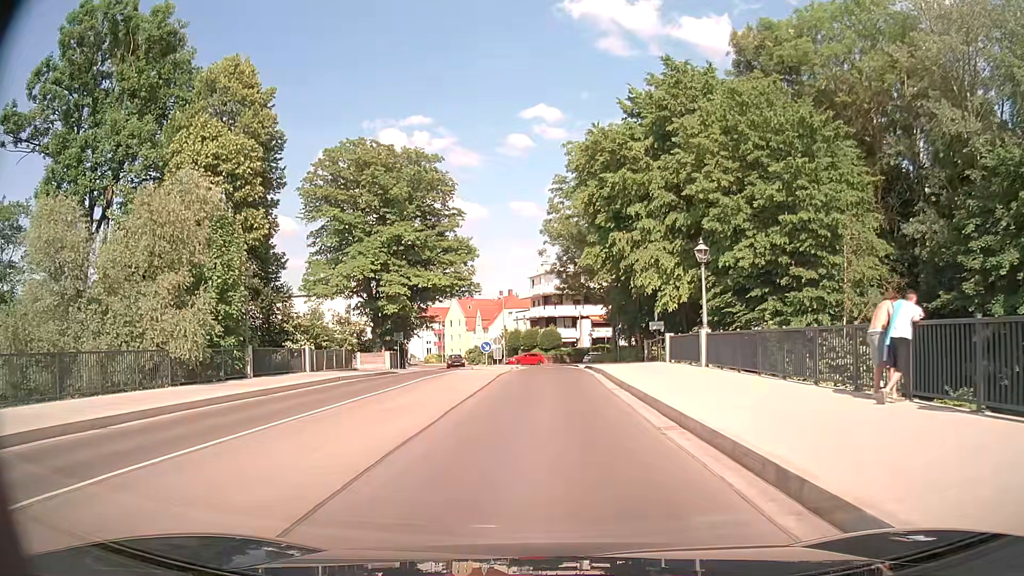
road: tertiary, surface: asphalt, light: Day
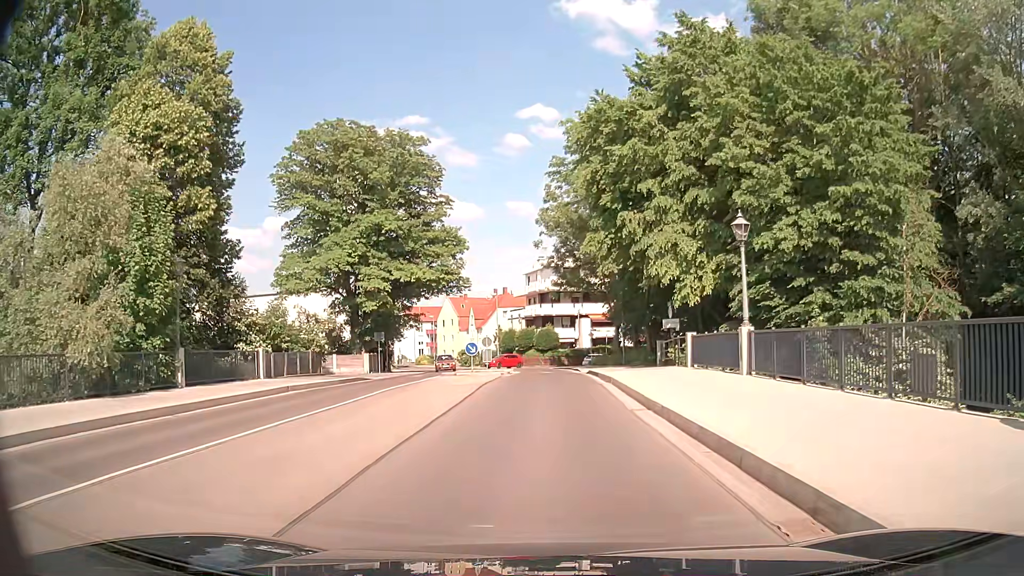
(0.0, +5.5) m; 0°
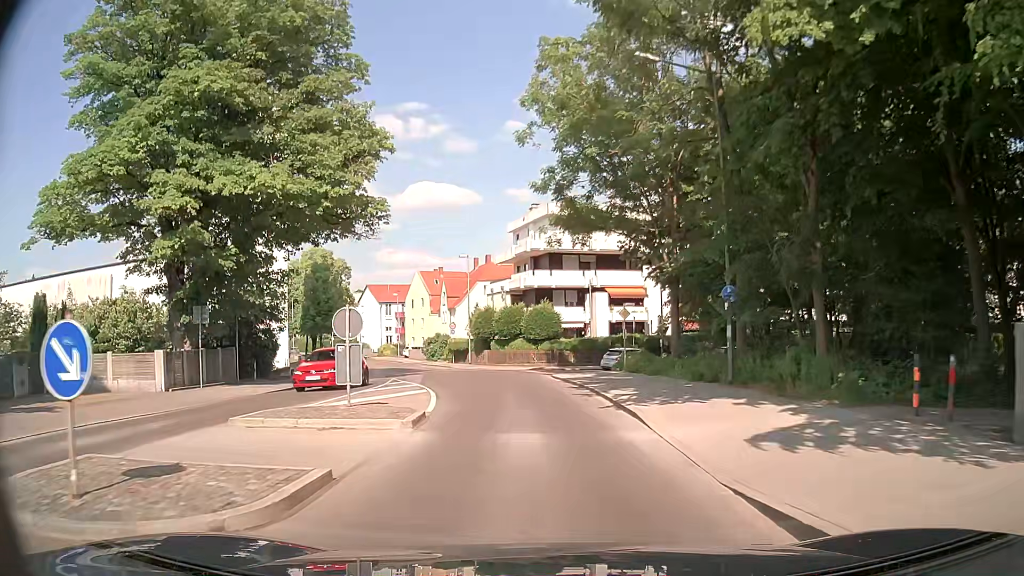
(+0.2, +27.1) m; 0°
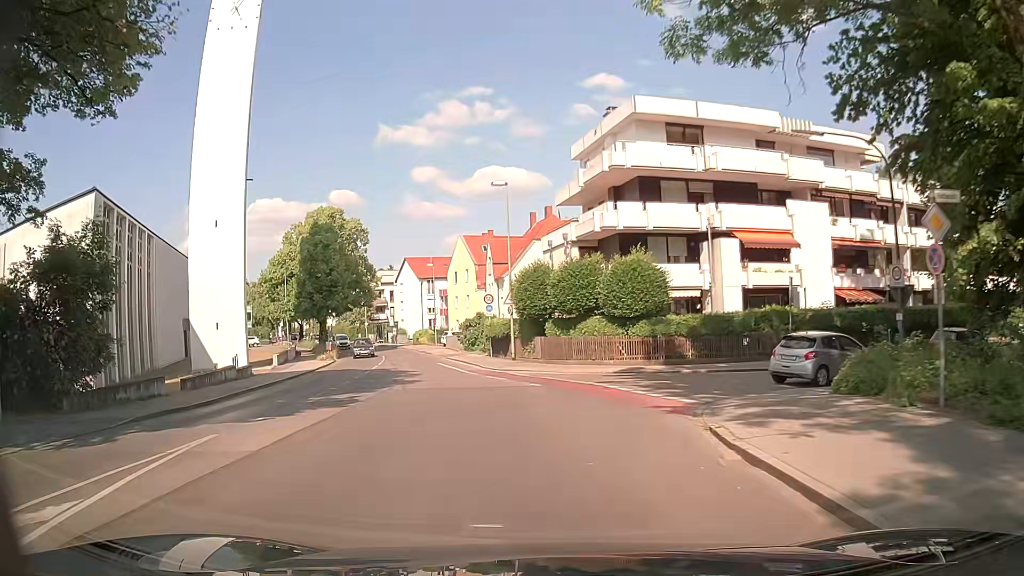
(-0.6, +21.7) m; -6°
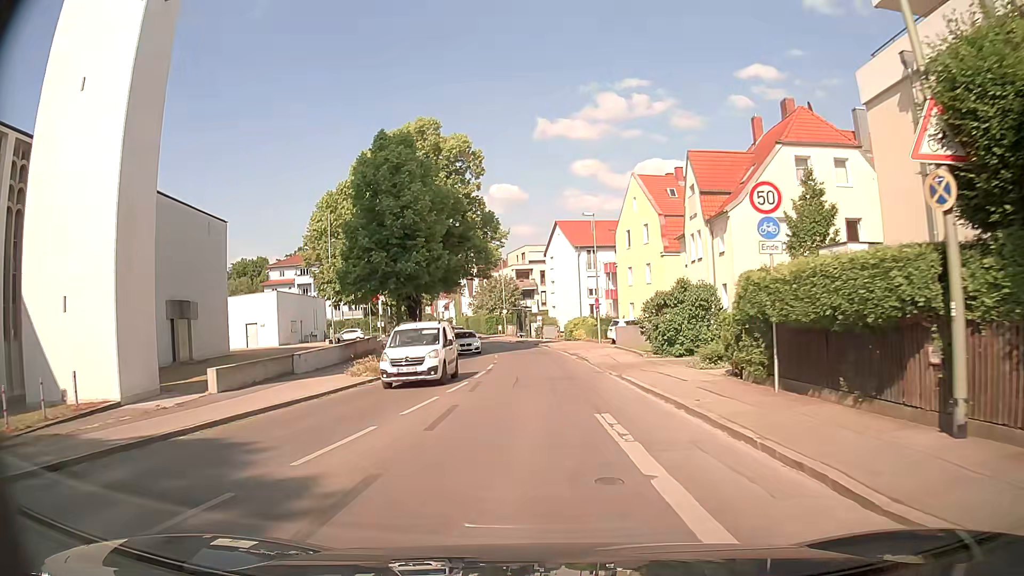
(-3.8, +26.7) m; -14°
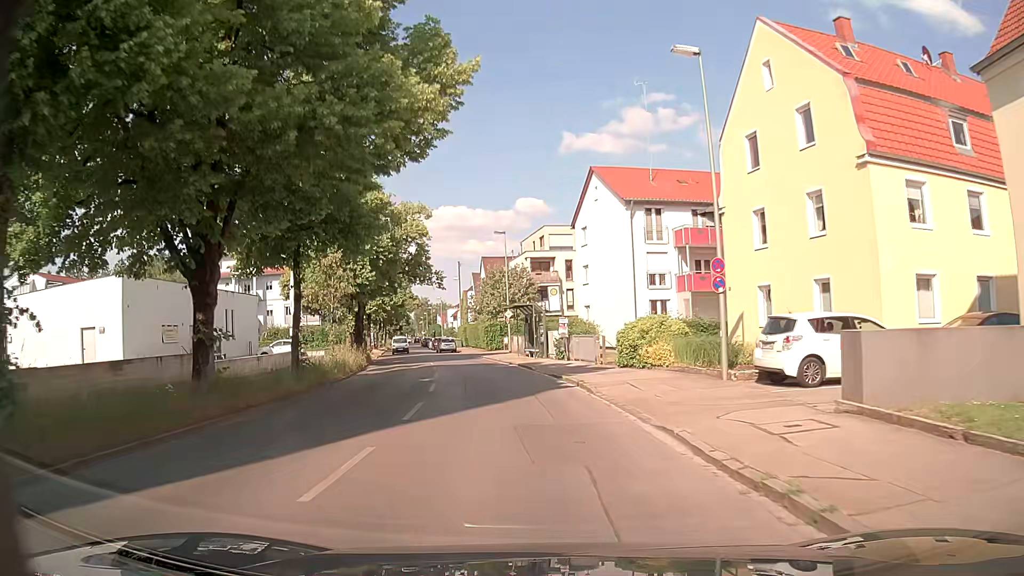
(-0.5, +28.7) m; -2°
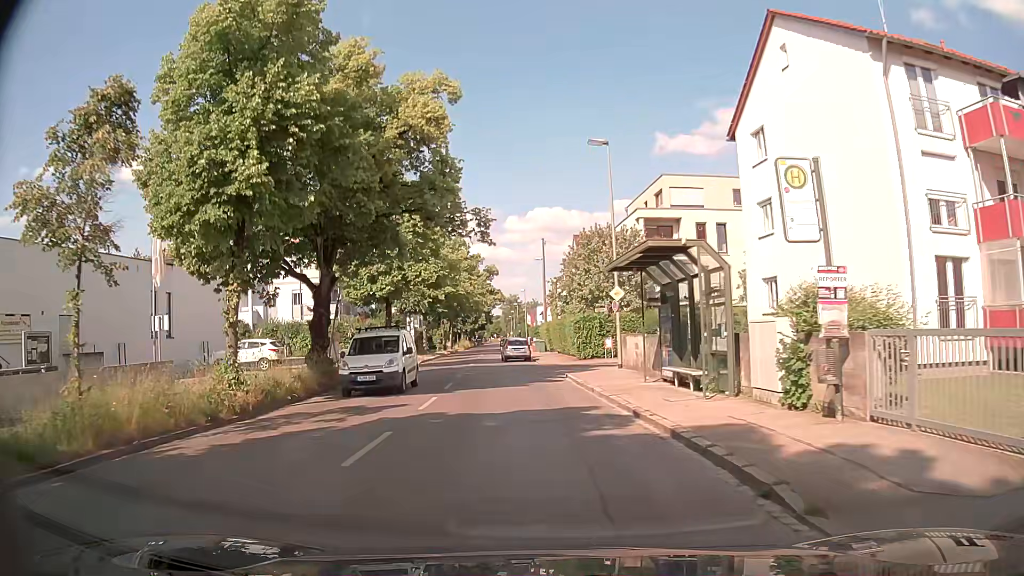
(-1.4, +22.8) m; -7°
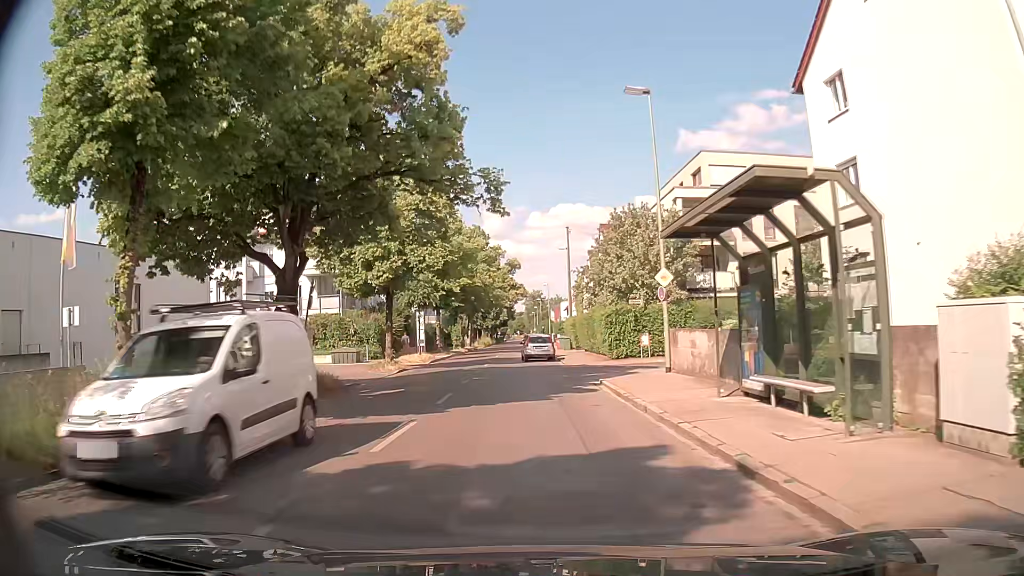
(-0.2, +5.3) m; -4°
(0, +10) (-1, +20) (-2, +30) (-3, +40) (-3, +50) (-3, +60) (-3, +70) (-4, +80) (-4, +90) (-4, +100) m
